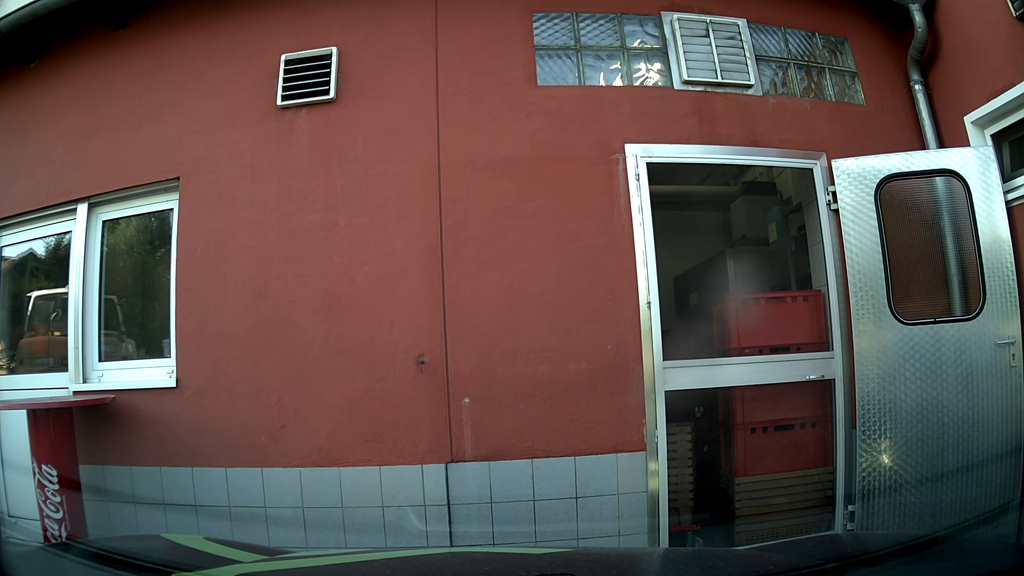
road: tertiary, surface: asphalt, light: Day
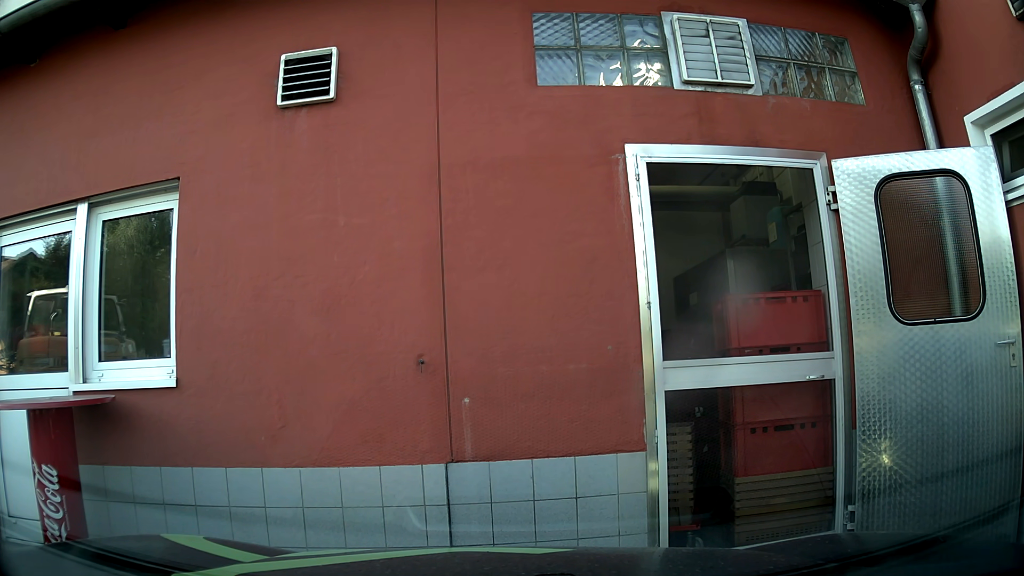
(0.0, 0.0) m; 0°
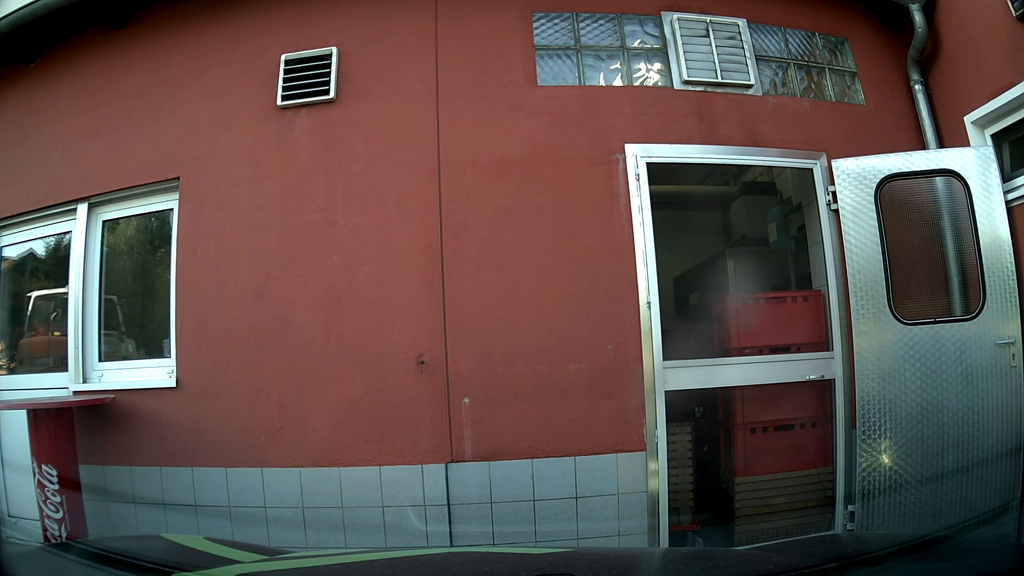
(0.0, 0.0) m; 0°
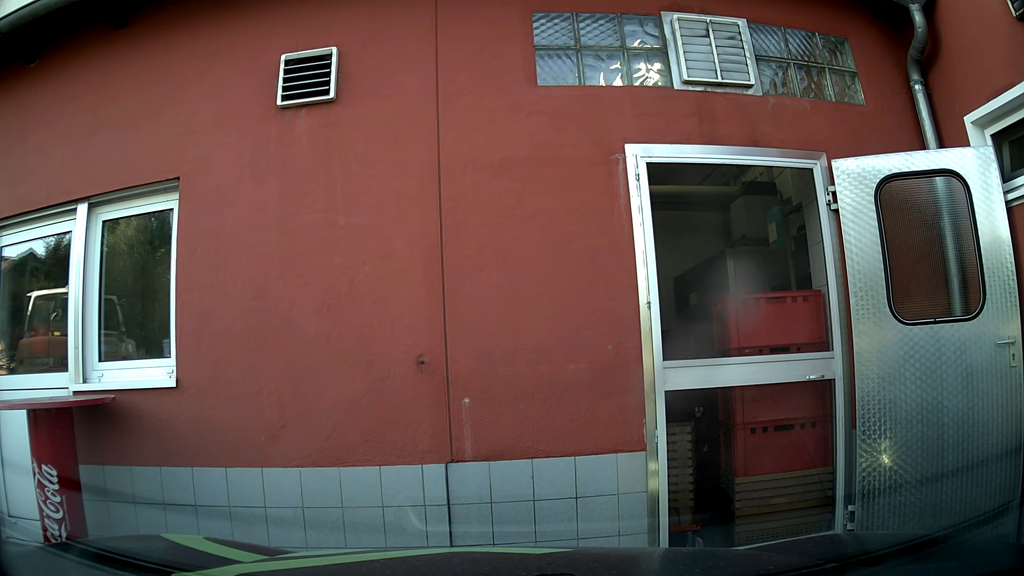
(0.0, 0.0) m; 0°
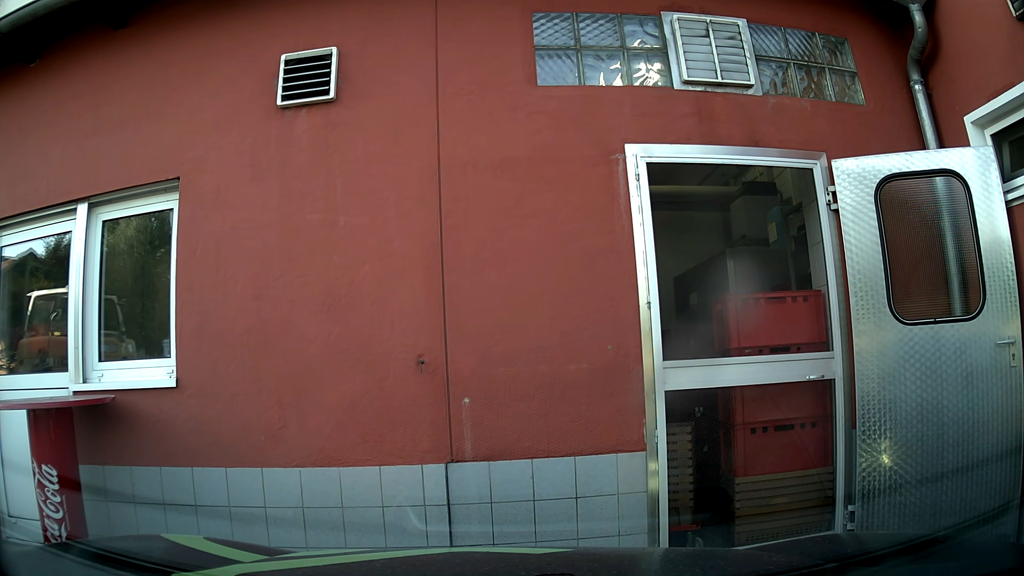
(0.0, 0.0) m; 0°
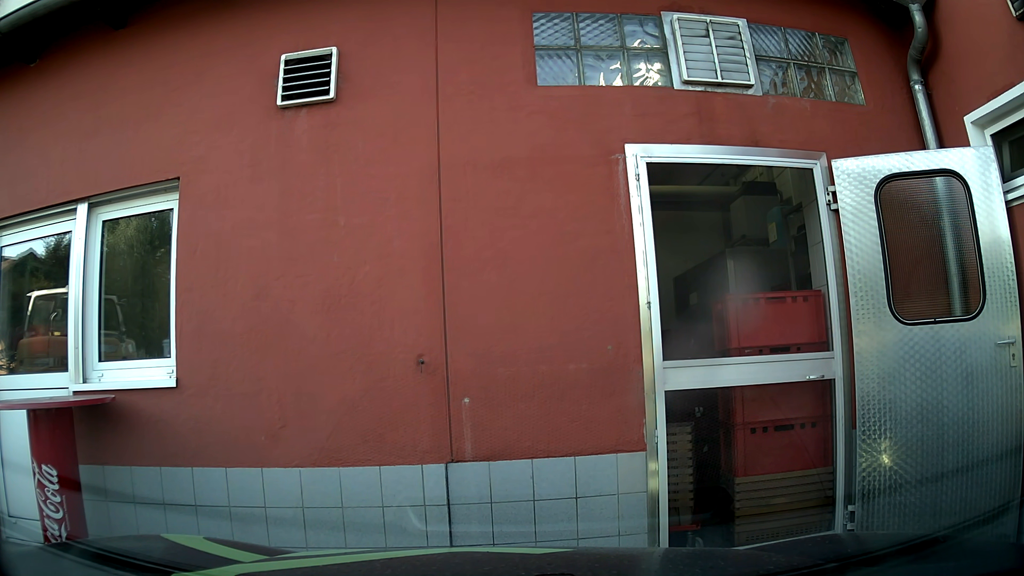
(0.0, 0.0) m; 0°
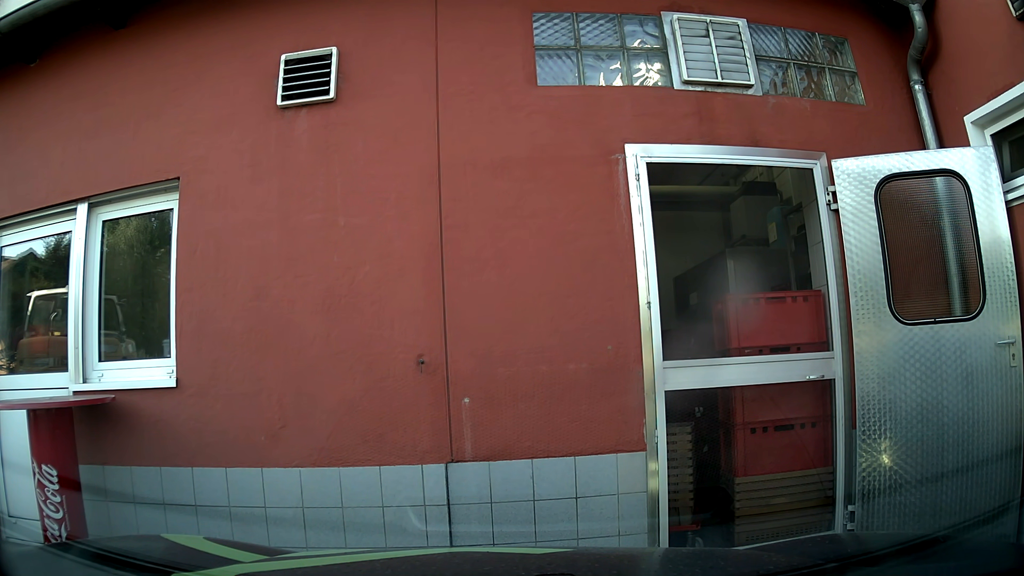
(0.0, 0.0) m; 0°
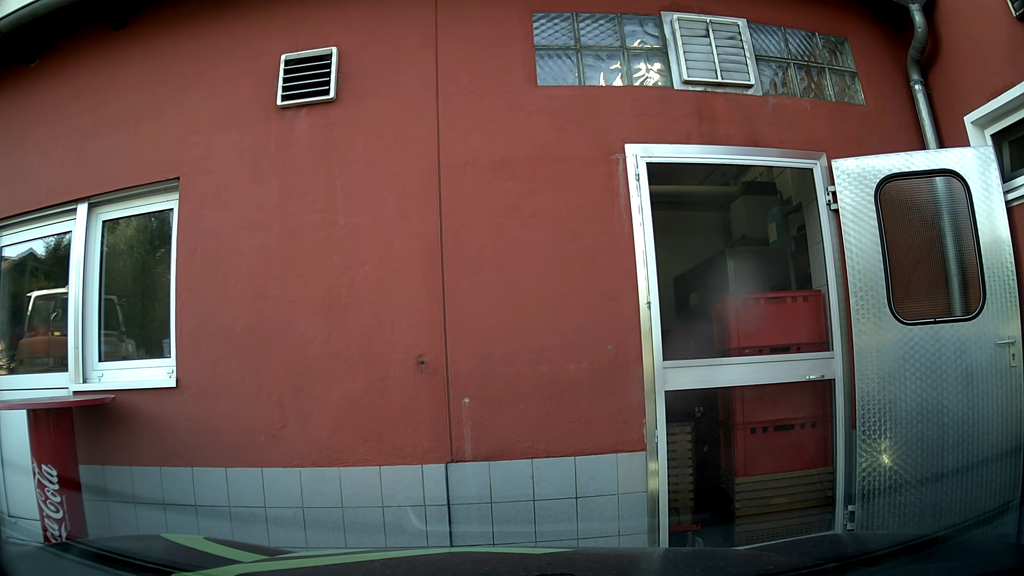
(0.0, 0.0) m; 0°
